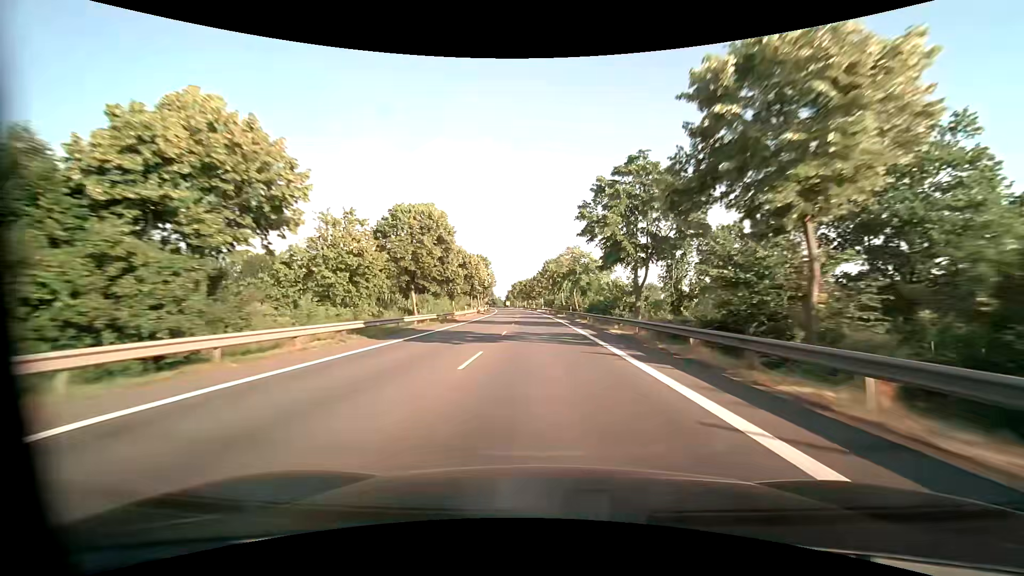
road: primary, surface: asphalt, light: Day
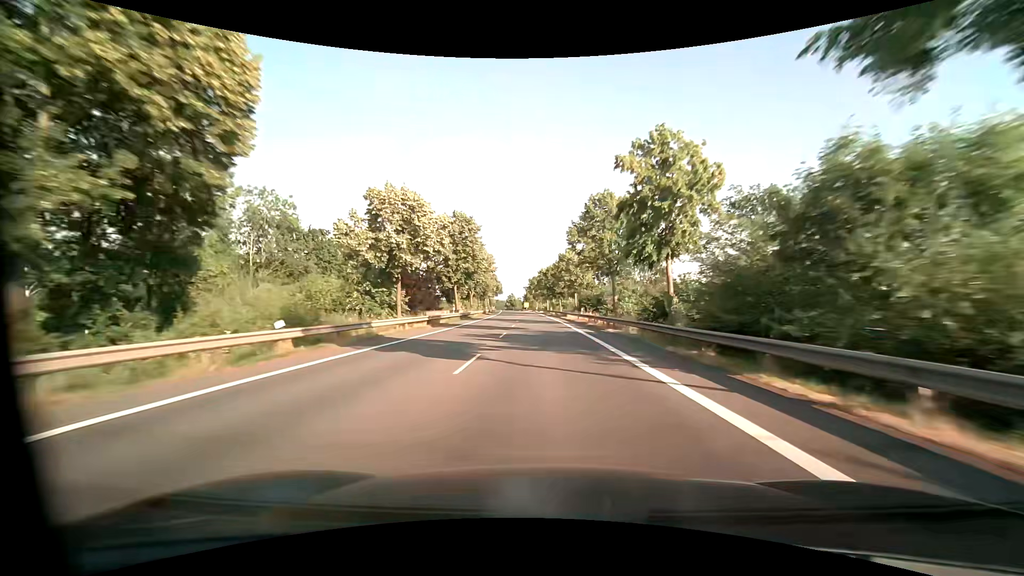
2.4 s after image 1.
(-1.5, +61.1) m; -3°
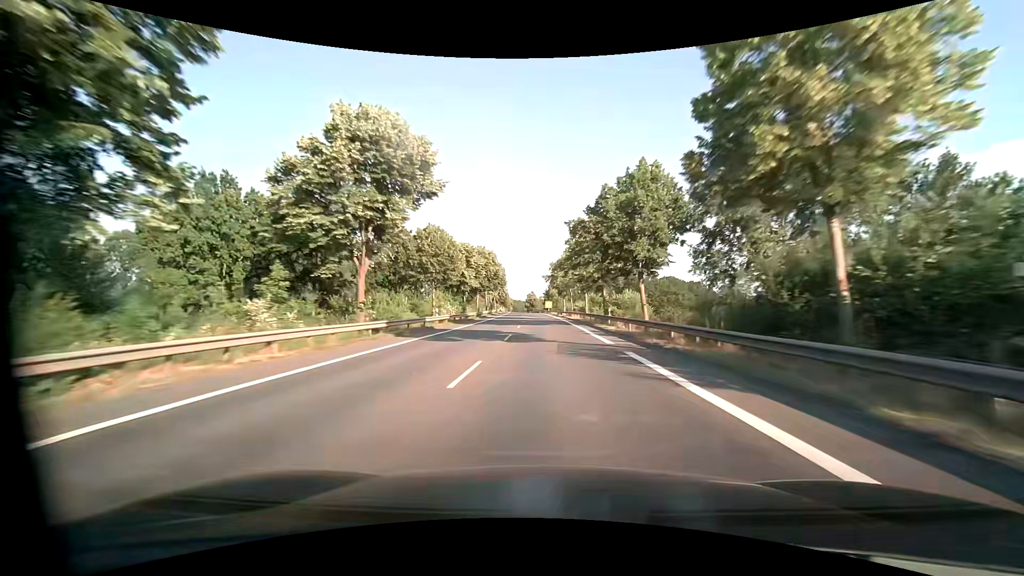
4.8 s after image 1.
(-1.5, +61.9) m; -3°
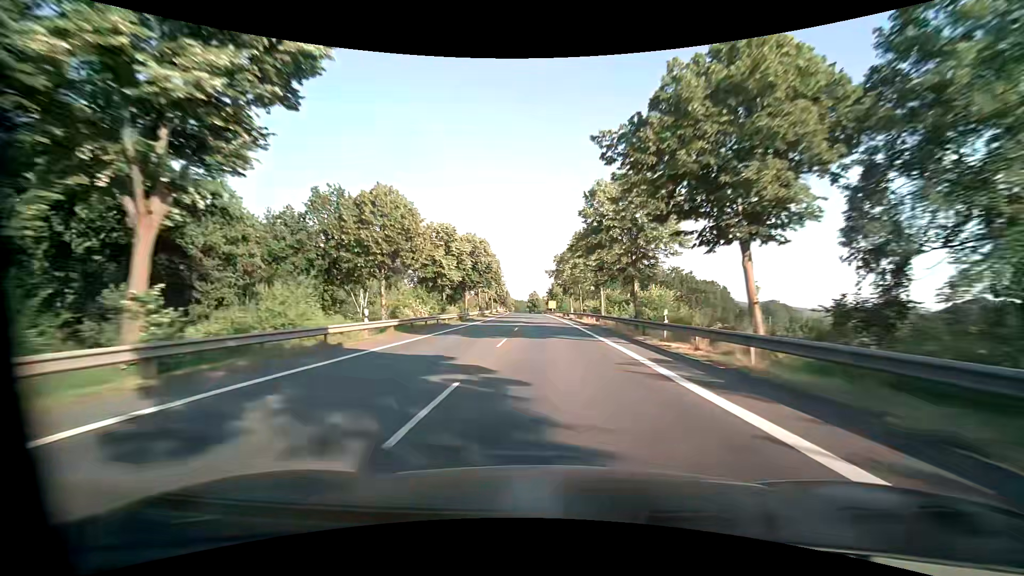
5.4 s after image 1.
(-0.1, +15.6) m; 0°
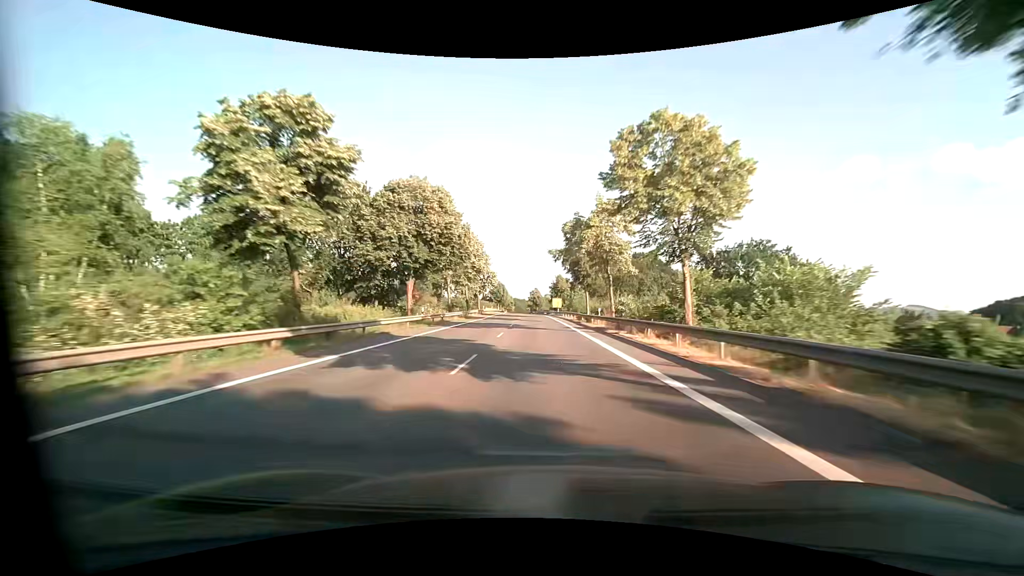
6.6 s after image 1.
(-0.1, +31.2) m; 0°
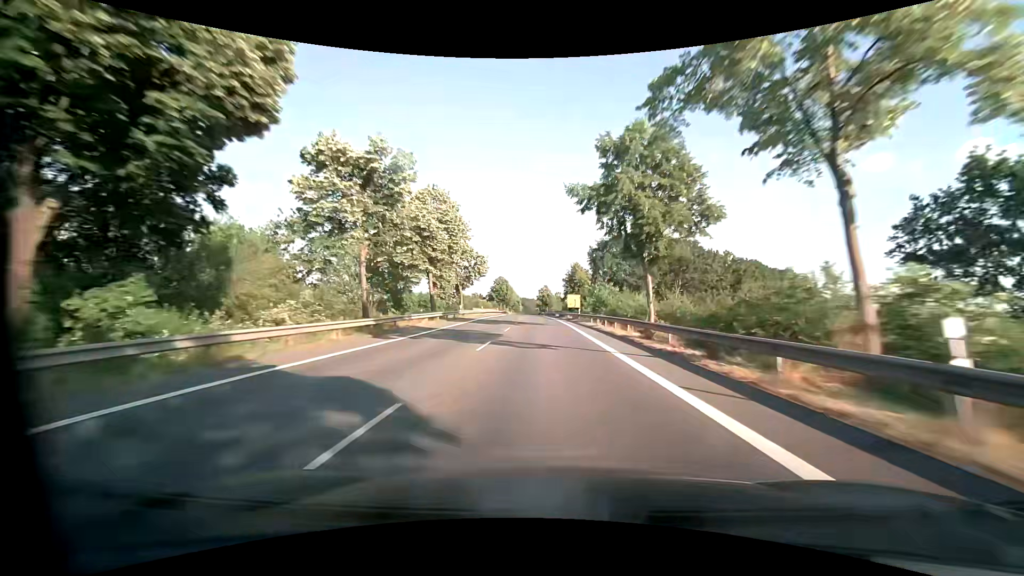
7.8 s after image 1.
(-0.2, +31.2) m; -1°
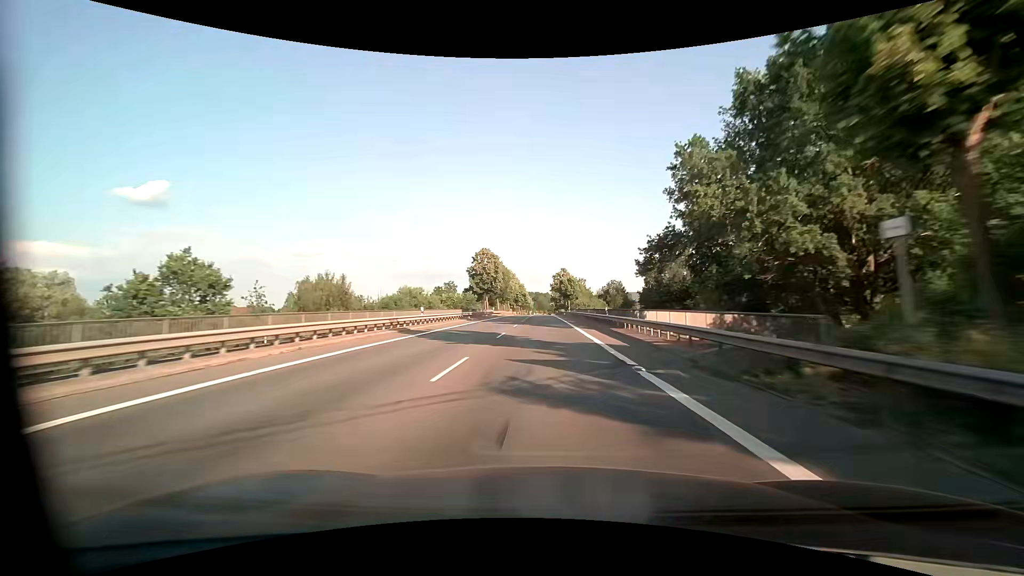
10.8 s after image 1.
(-1.1, +78.4) m; -1°
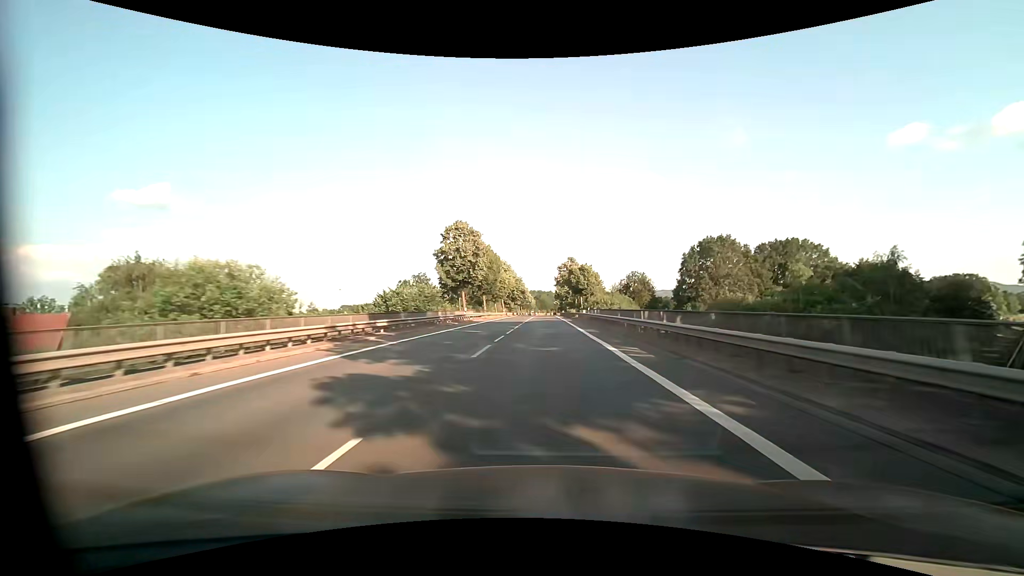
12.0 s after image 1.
(-0.2, +31.6) m; -1°
(0, +10) (0, +20) (0, +30) (0, +40) (0, +50) (0, +60) (0, +70) (0, +80) (0, +90) (0, +100) m
